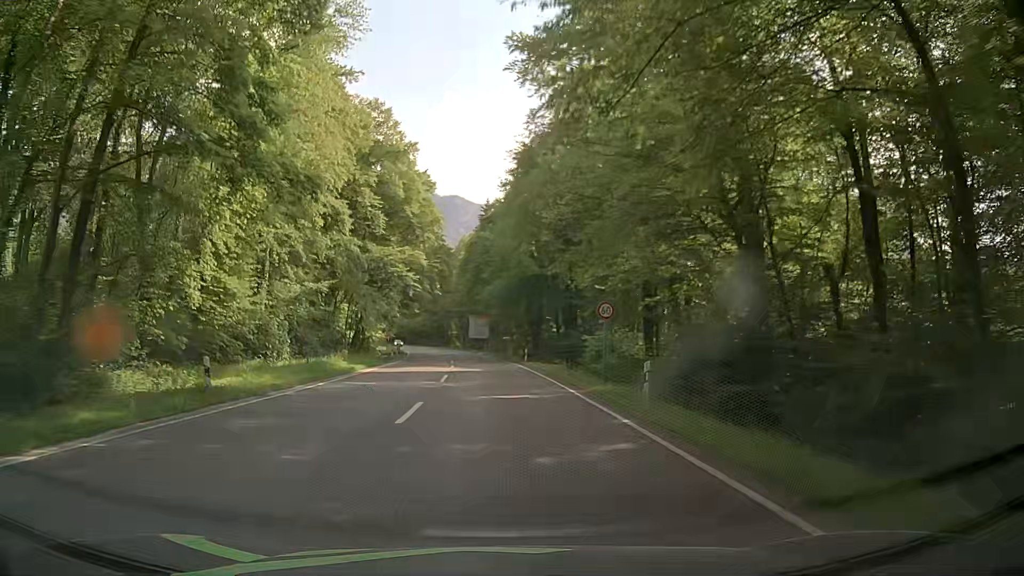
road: primary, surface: asphalt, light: Day
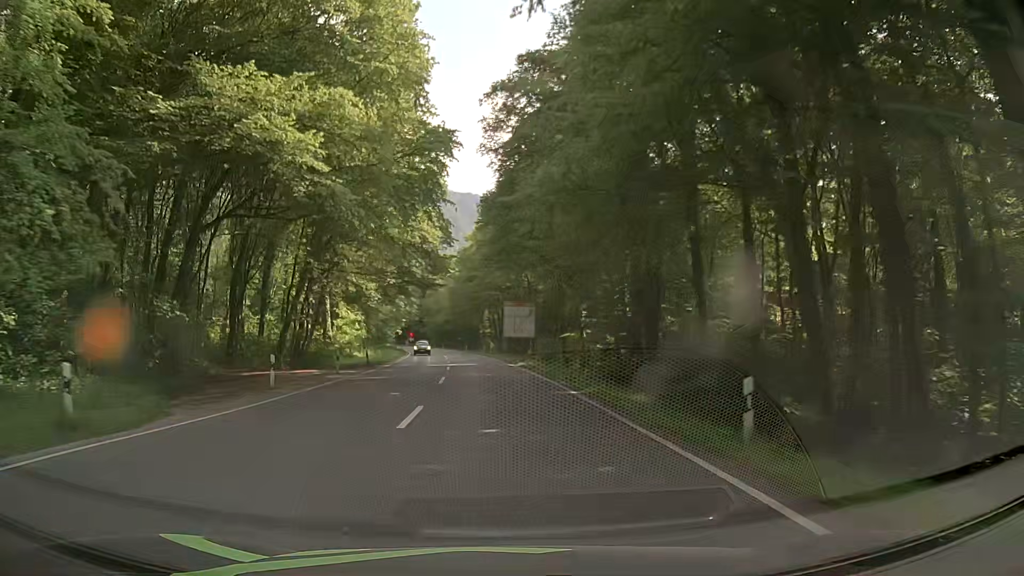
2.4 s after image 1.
(-1.2, +36.4) m; -5°
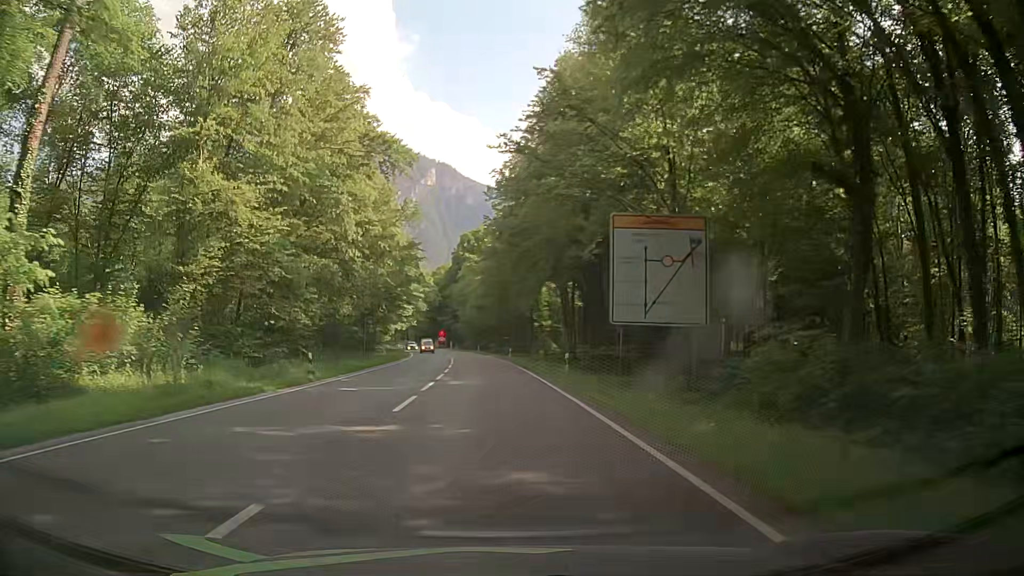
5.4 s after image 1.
(-0.8, +45.7) m; -4°
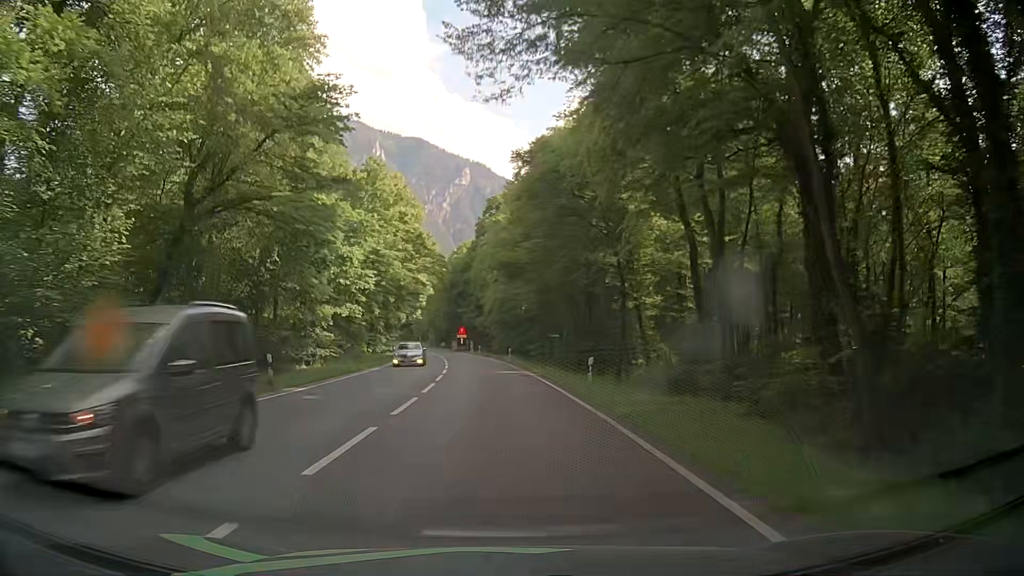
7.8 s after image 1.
(-0.7, +36.5) m; -2°
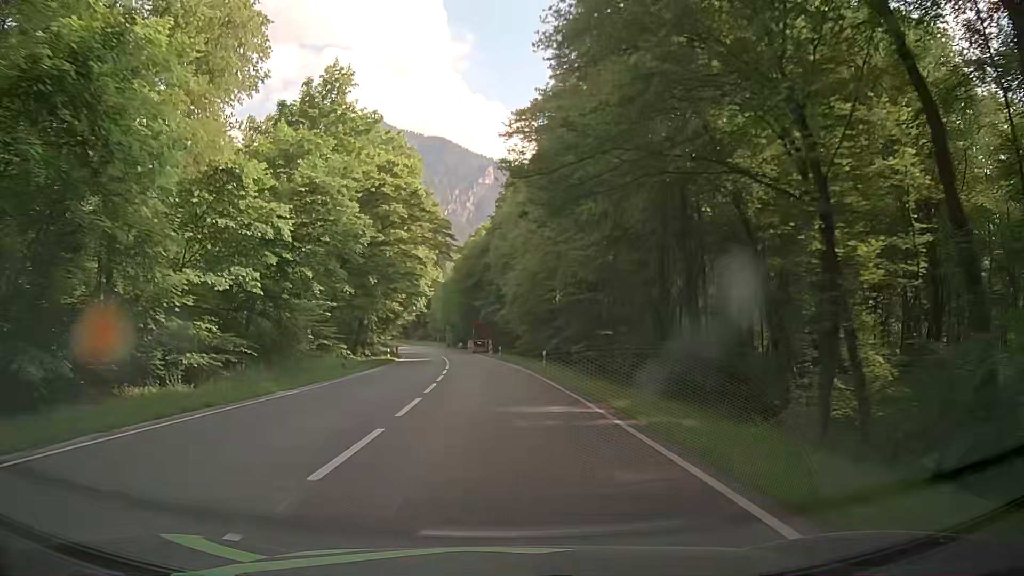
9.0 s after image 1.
(-0.3, +18.3) m; -1°
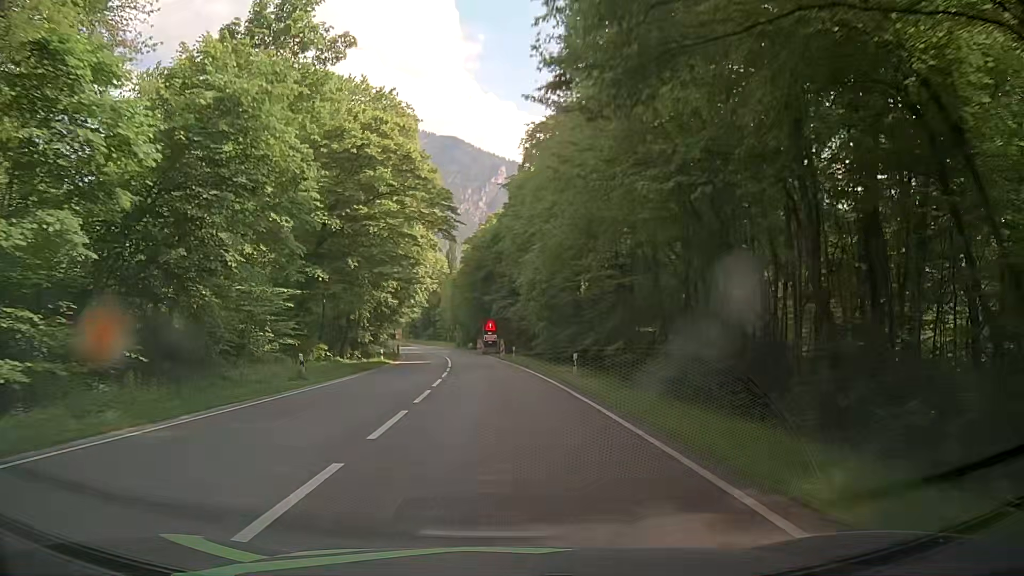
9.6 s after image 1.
(-0.2, +9.1) m; -2°
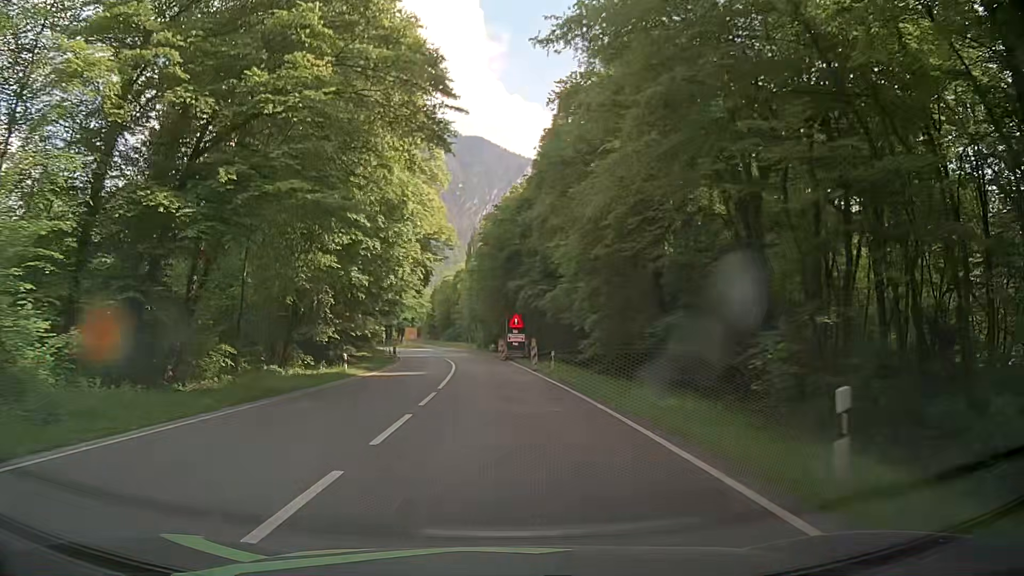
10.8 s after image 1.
(-0.3, +18.3) m; -2°
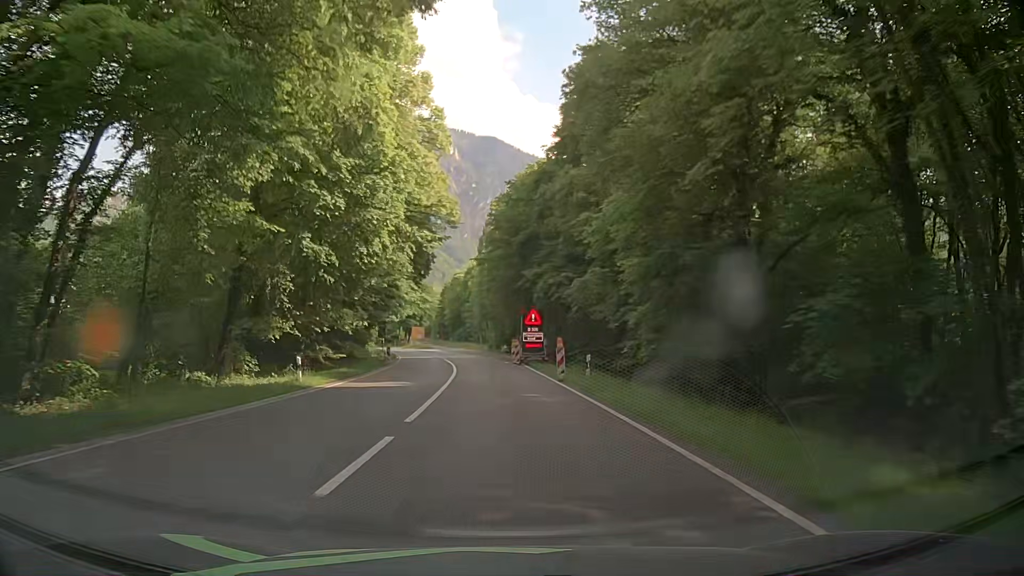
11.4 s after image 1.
(-0.1, +9.1) m; -1°
(0, +10) (0, +20) (-1, +30) (-2, +40) (-3, +50) (-4, +60) (-5, +70) (-7, +80) (-9, +89) (-11, +99) m
